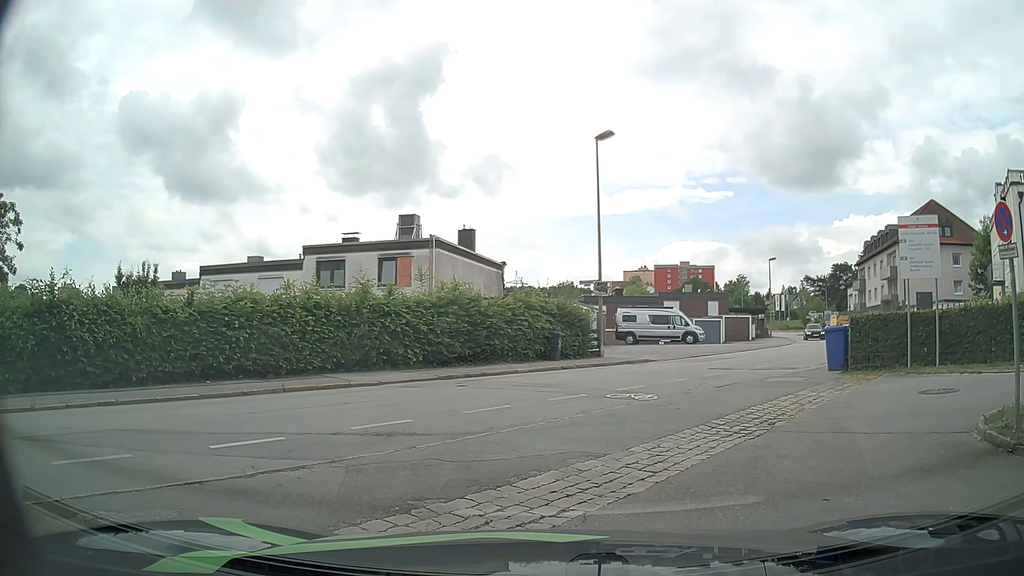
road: residential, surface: asphalt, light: Day
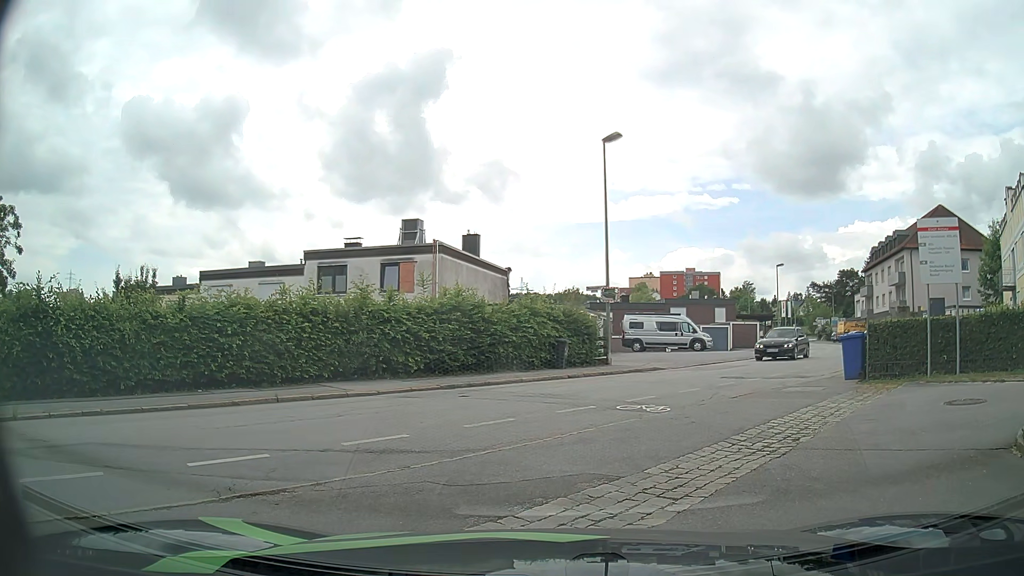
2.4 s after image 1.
(0.0, +0.7) m; 0°
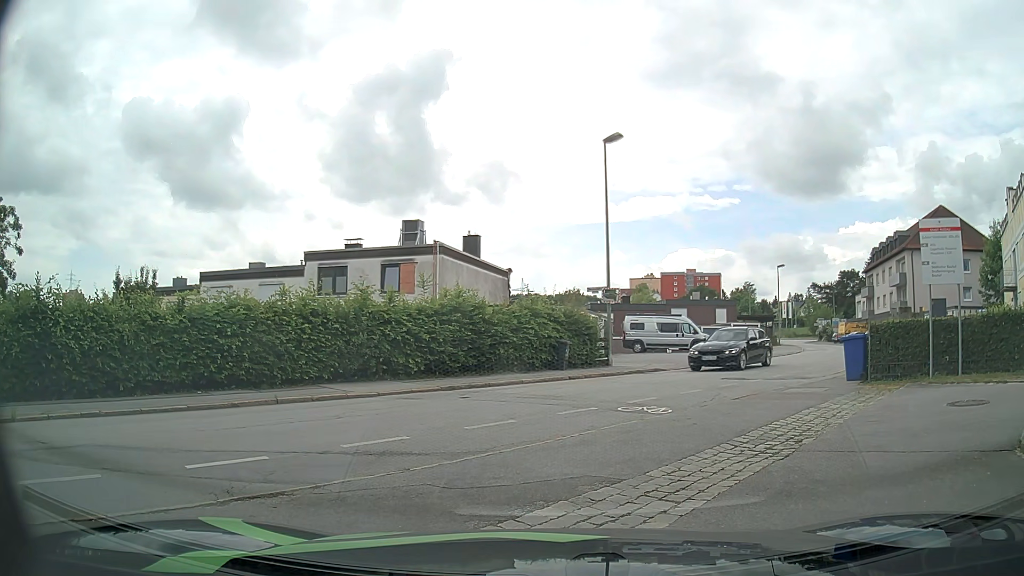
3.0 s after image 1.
(0.0, +0.1) m; 0°
